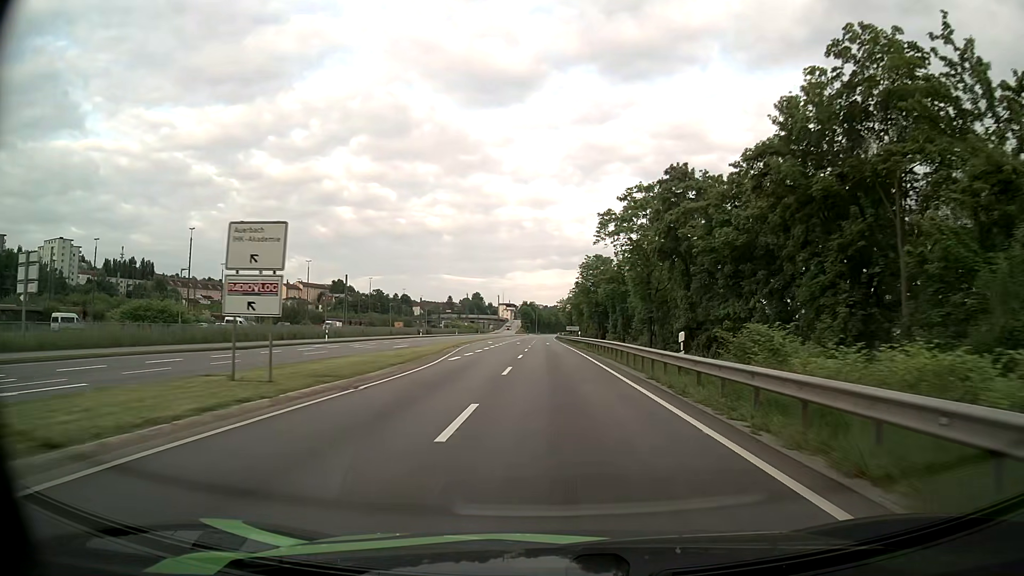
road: primary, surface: asphalt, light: Day
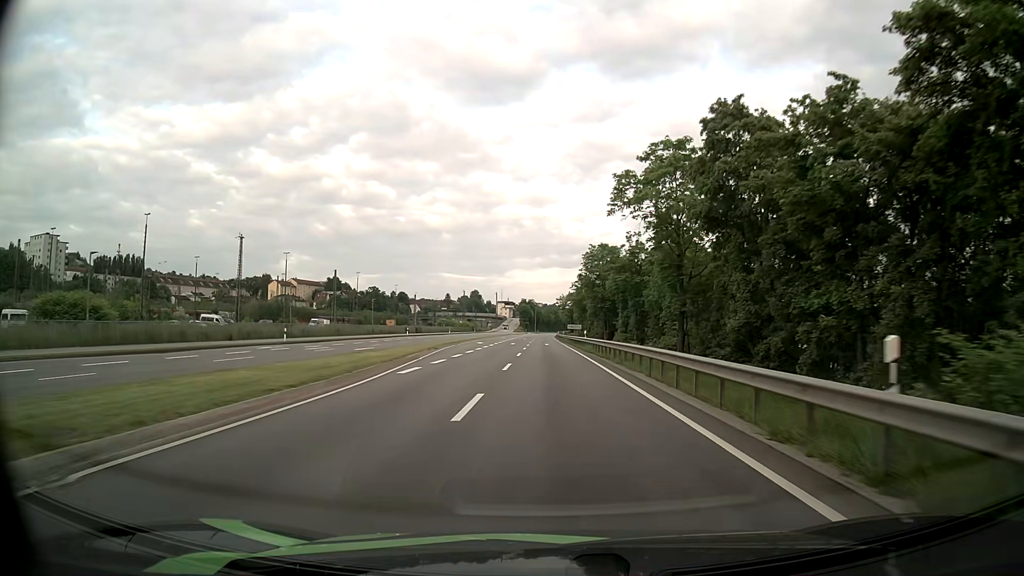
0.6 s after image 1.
(0.0, +10.4) m; 0°
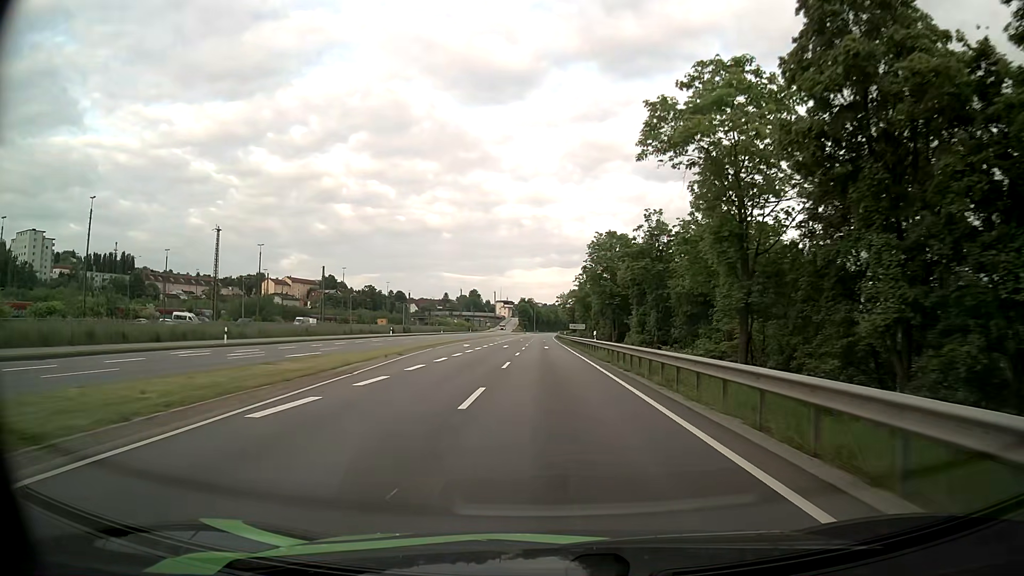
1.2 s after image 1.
(0.0, +10.6) m; 0°
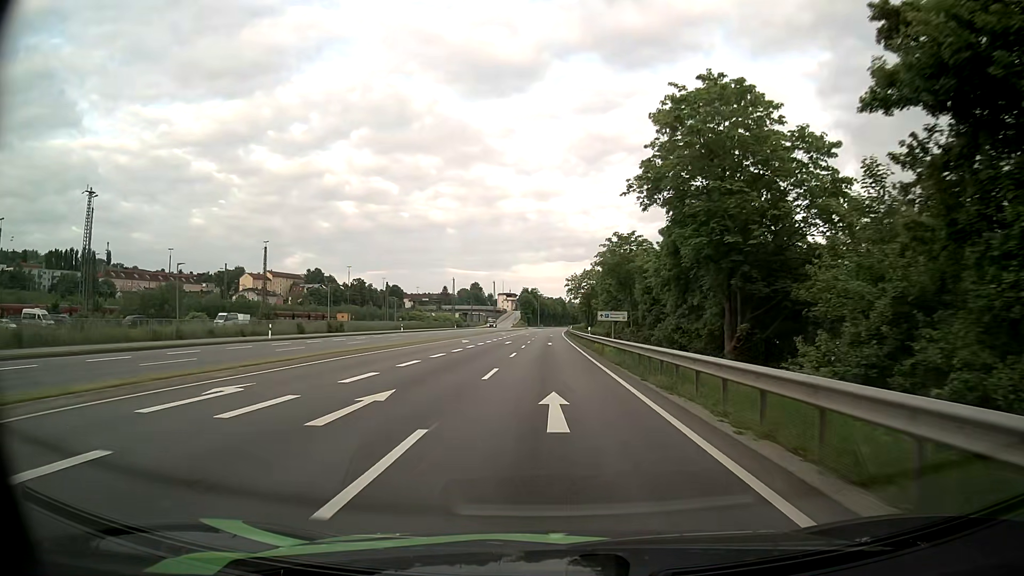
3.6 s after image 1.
(-0.1, +42.9) m; -1°
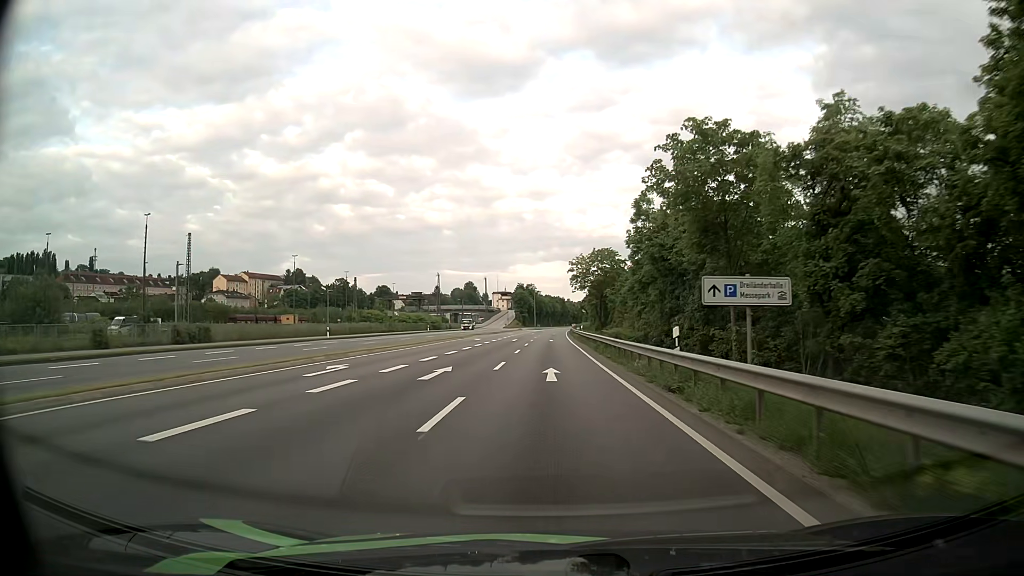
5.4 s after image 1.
(0.0, +32.2) m; 0°
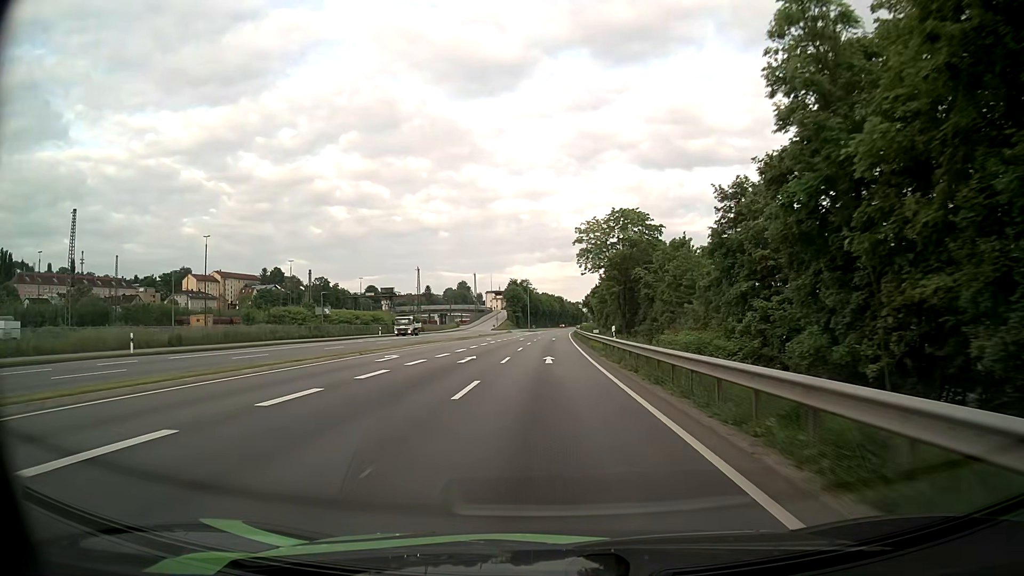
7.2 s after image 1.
(+0.1, +32.3) m; 0°
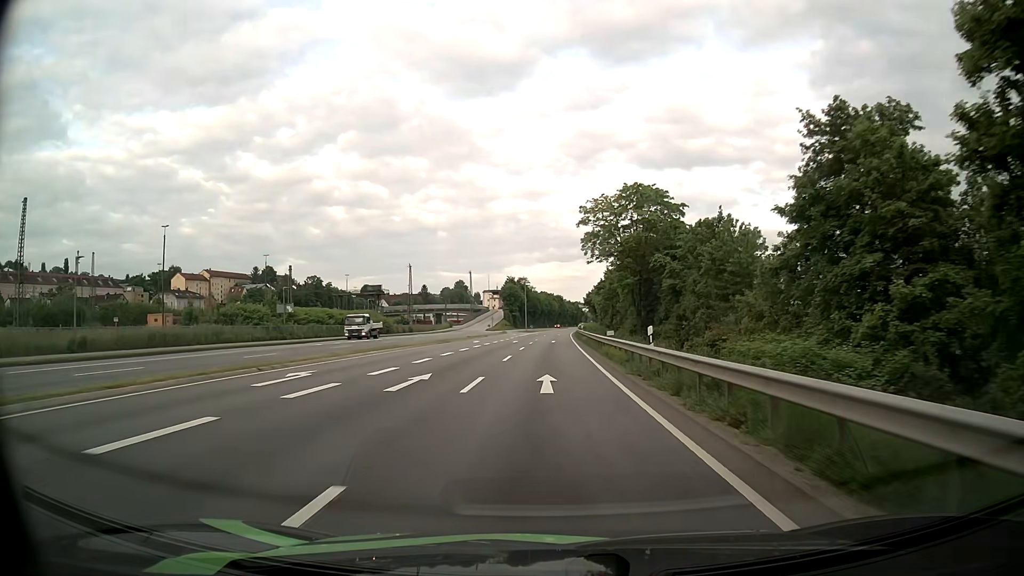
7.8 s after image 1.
(0.0, +10.8) m; +1°
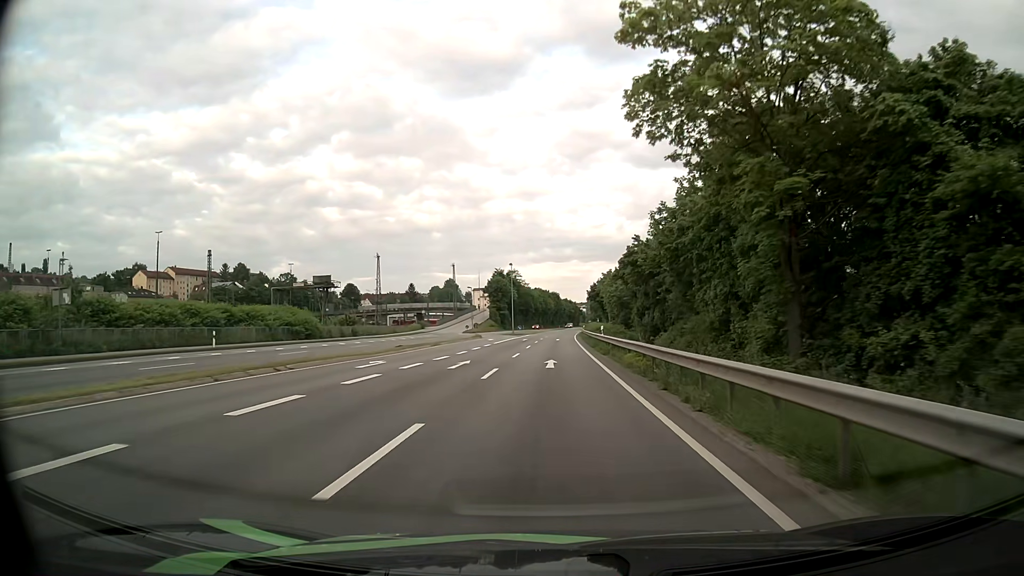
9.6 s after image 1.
(-0.1, +32.4) m; 0°
(0, +10) (0, +20) (0, +30) (0, +40) (0, +50) (+1, +60) (+1, +70) (+1, +80) (+2, +90) (+2, +100) m
